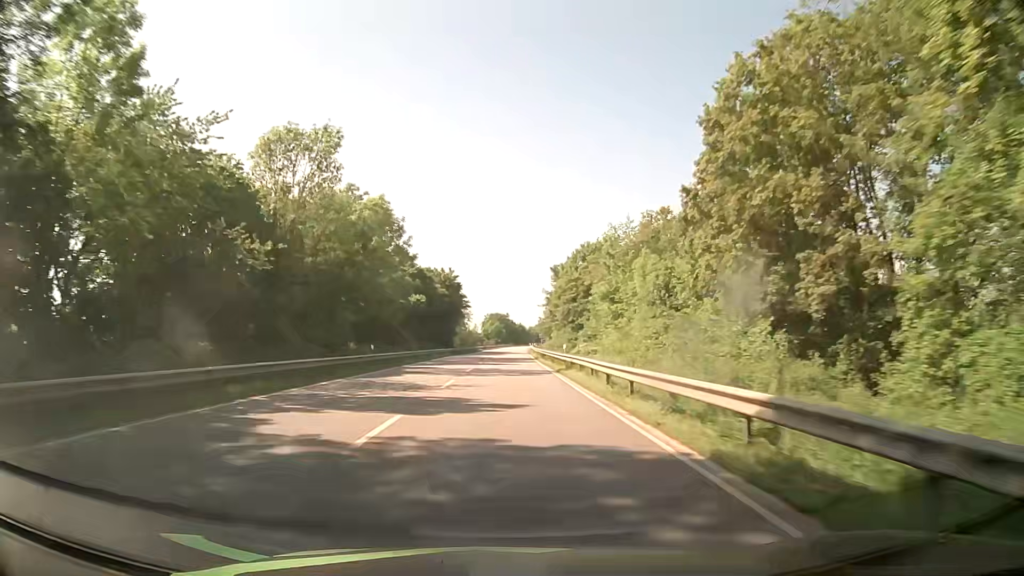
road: primary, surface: asphalt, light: Day
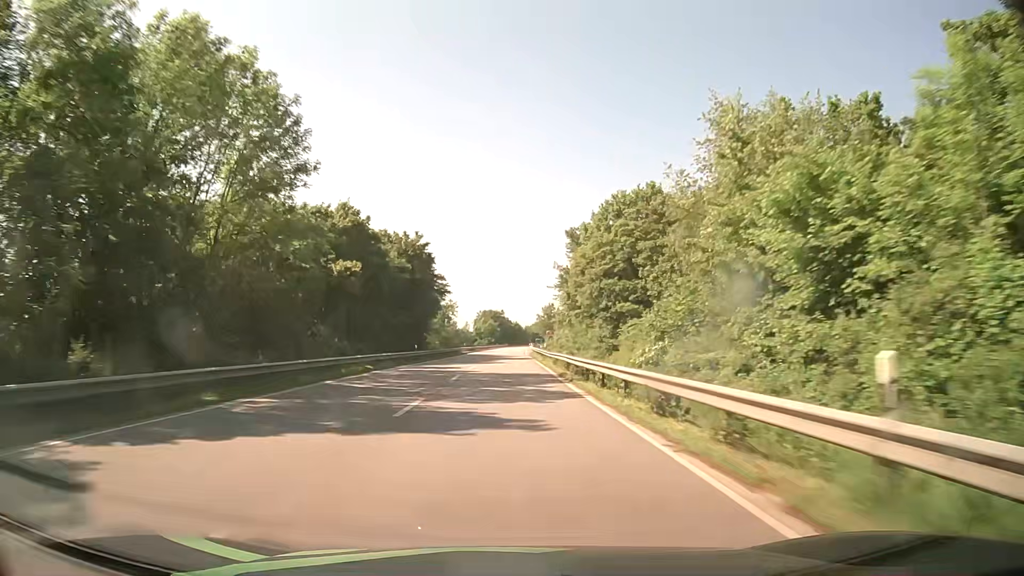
(+0.2, +31.6) m; +1°
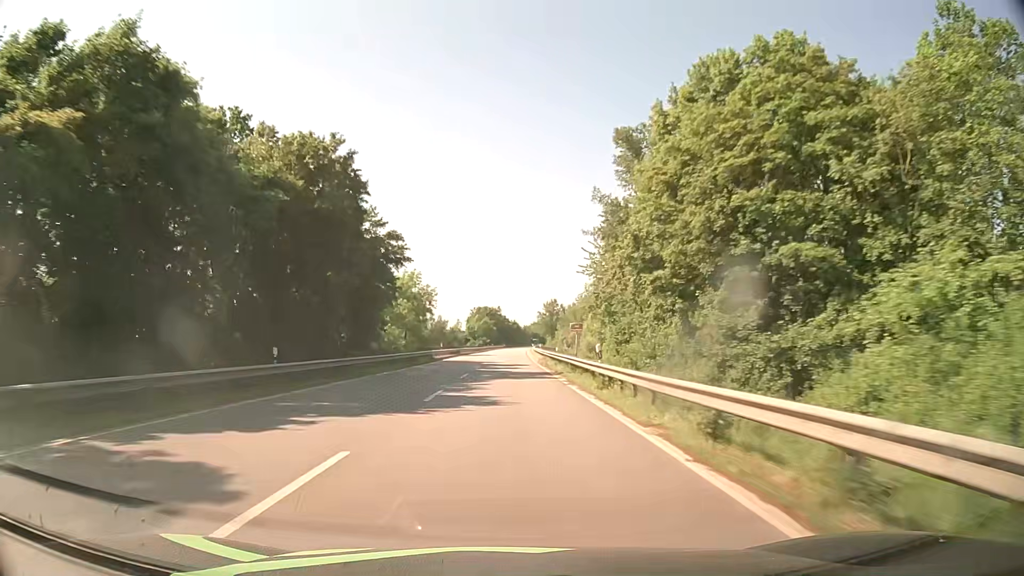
(-0.2, +31.6) m; 0°
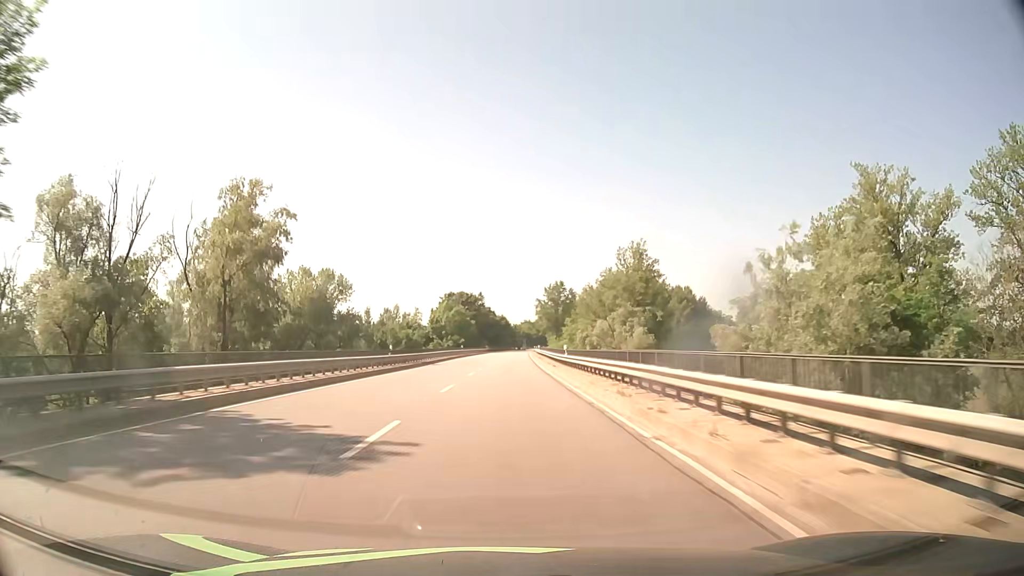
(+1.0, +79.0) m; +1°
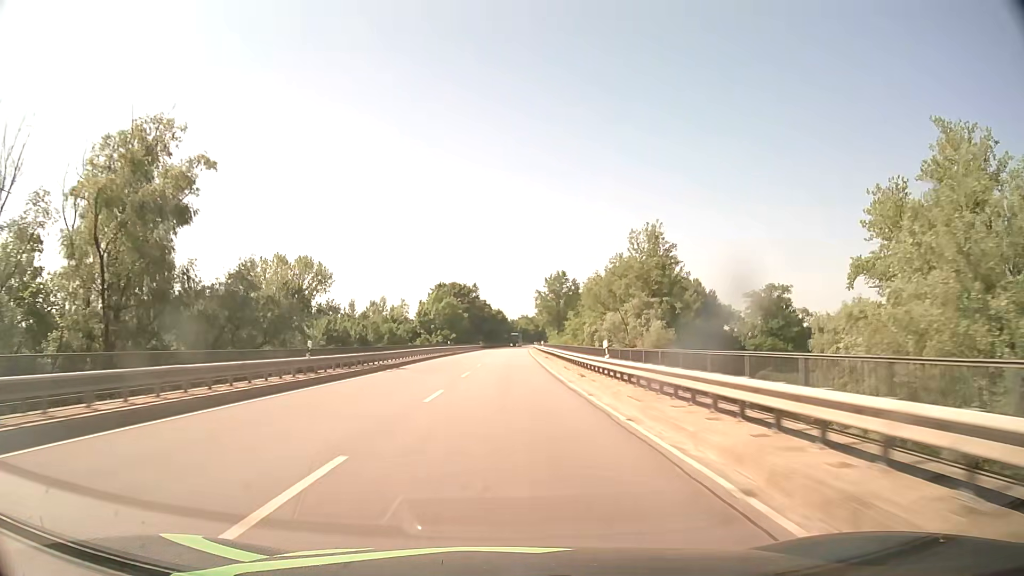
(0.0, +15.8) m; 0°
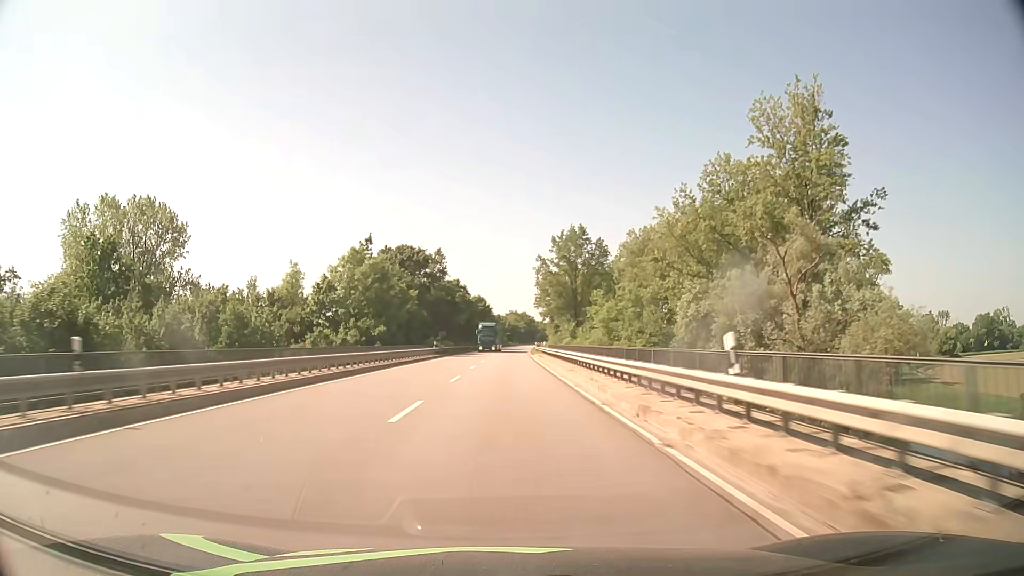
(+0.6, +63.3) m; +1°
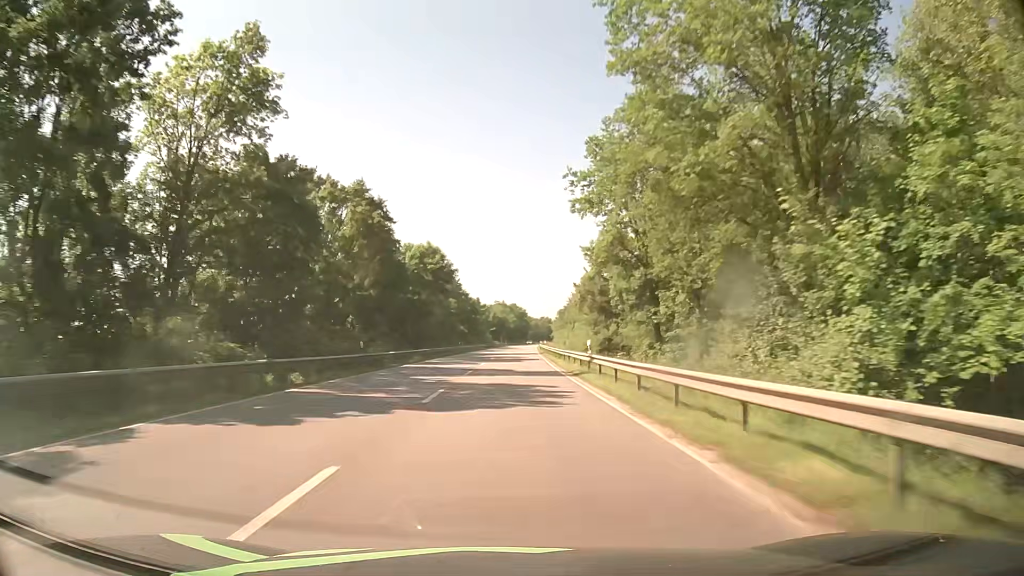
(+0.7, +79.1) m; +1°
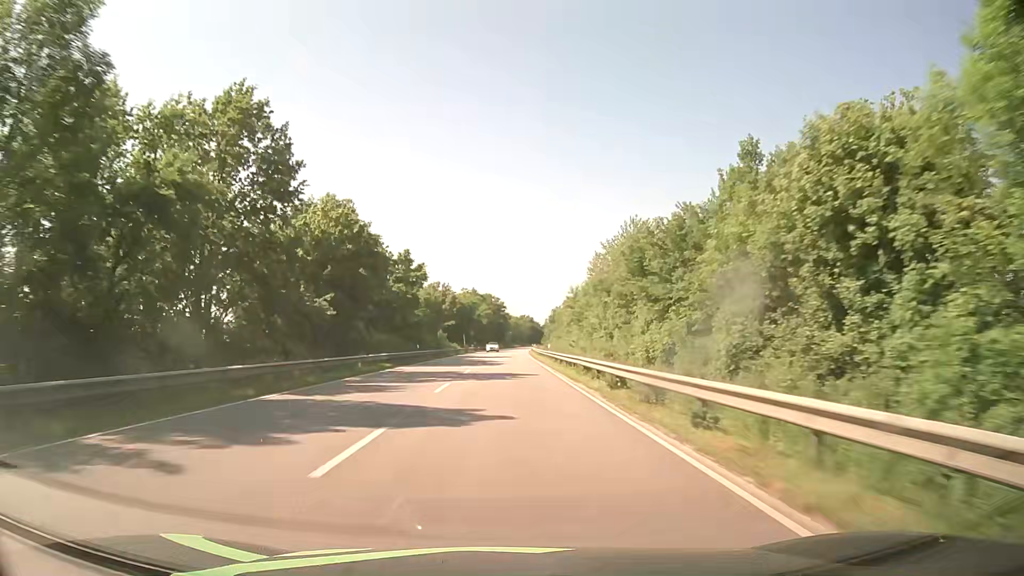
(+1.5, +79.0) m; +3°
(0, +10) (0, +20) (0, +30) (0, +40) (0, +50) (0, +60) (0, +70) (0, +80) (0, +90) (0, +100) m
